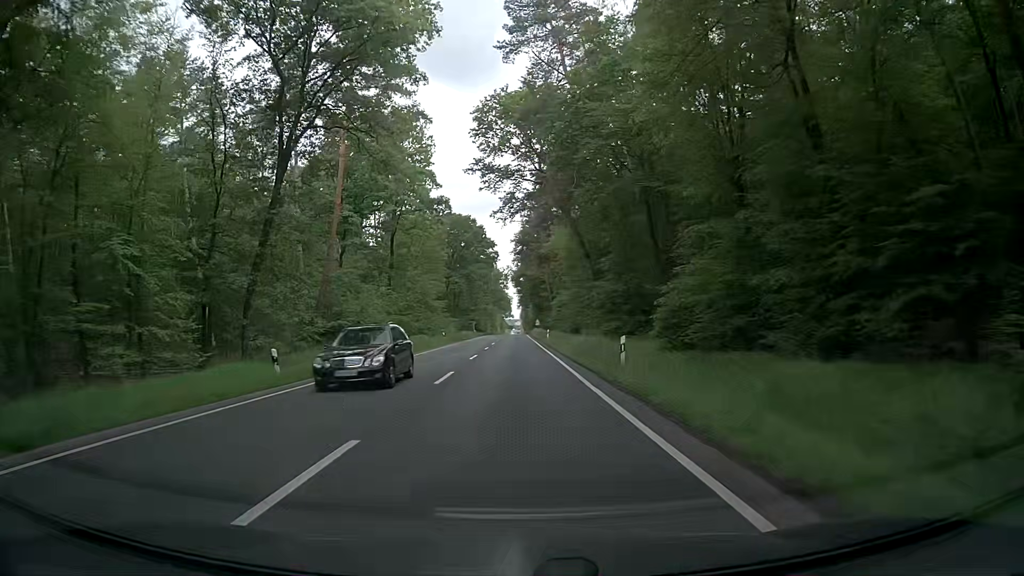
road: primary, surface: asphalt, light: Day
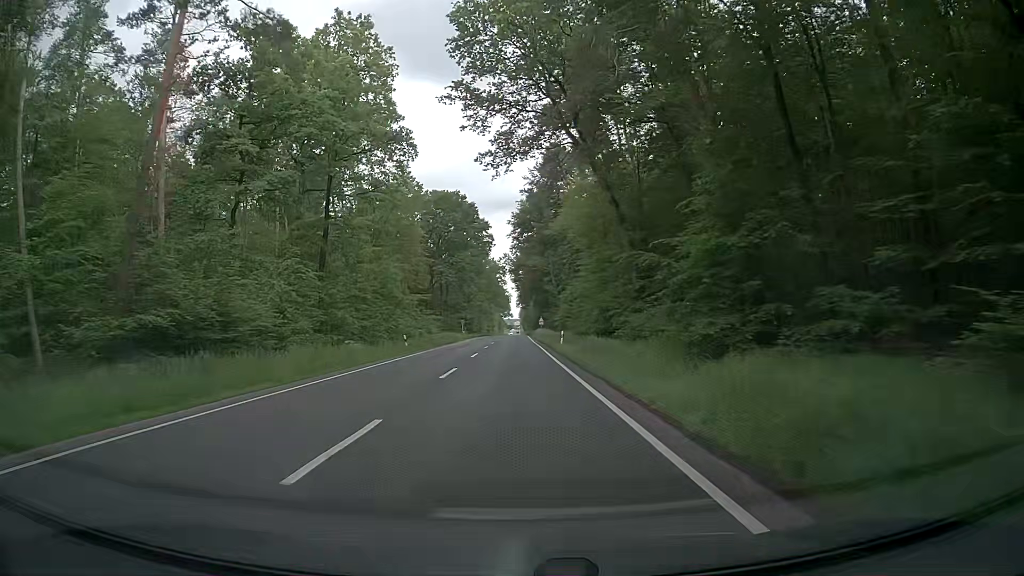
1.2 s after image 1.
(0.0, +22.3) m; 0°
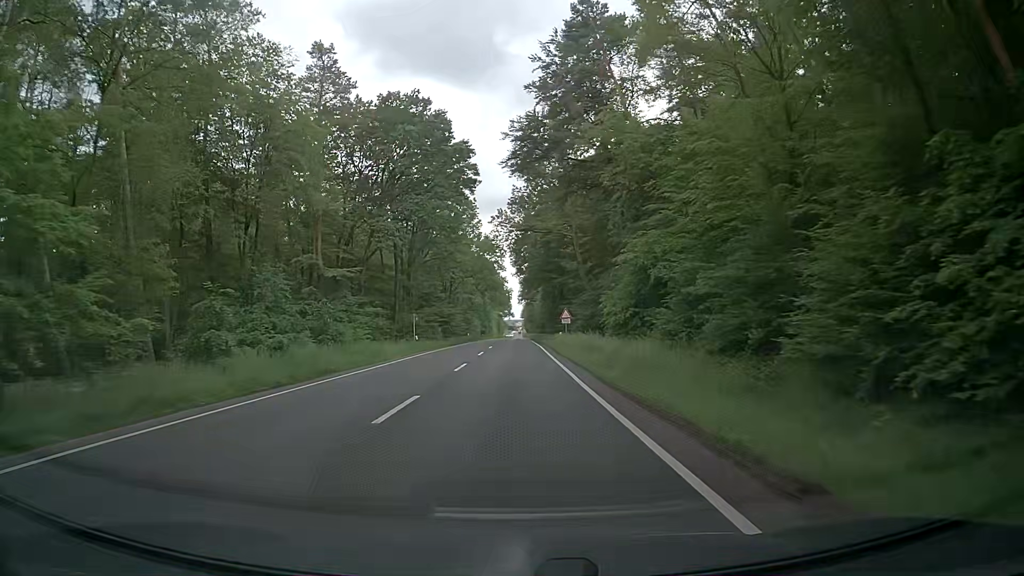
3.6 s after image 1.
(-0.4, +44.6) m; -1°
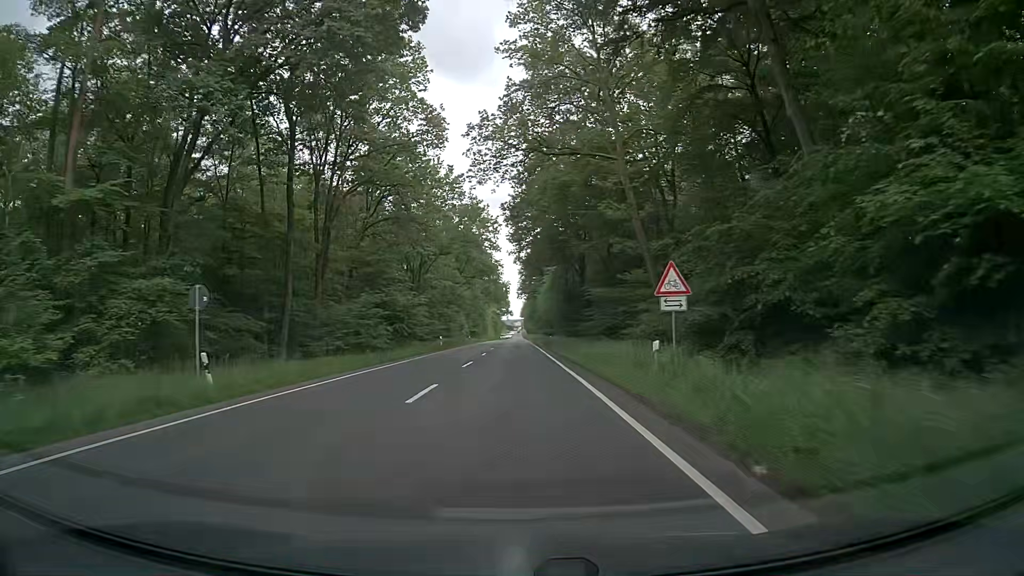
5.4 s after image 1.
(+0.2, +33.5) m; 0°
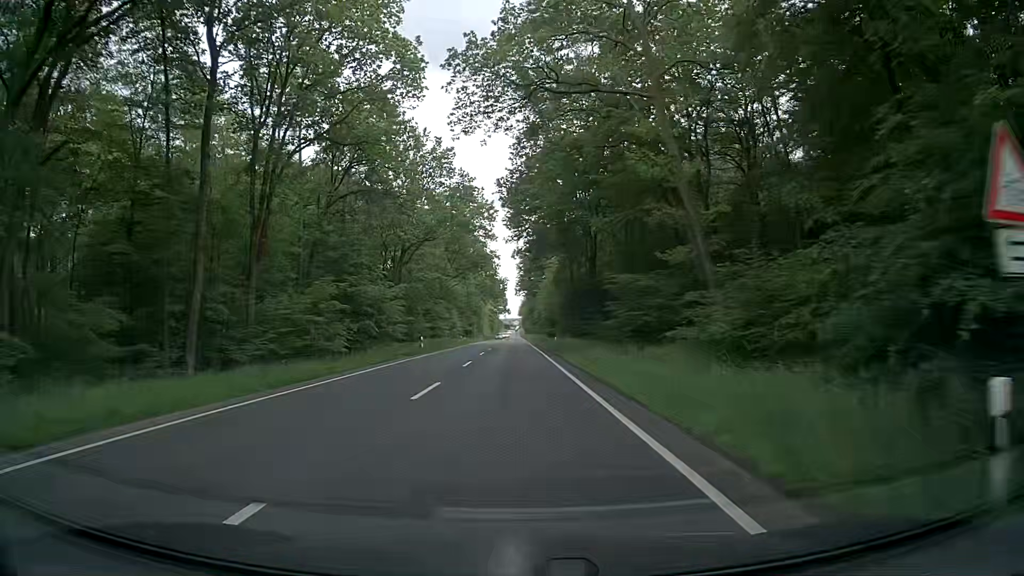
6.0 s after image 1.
(0.0, +11.1) m; 0°
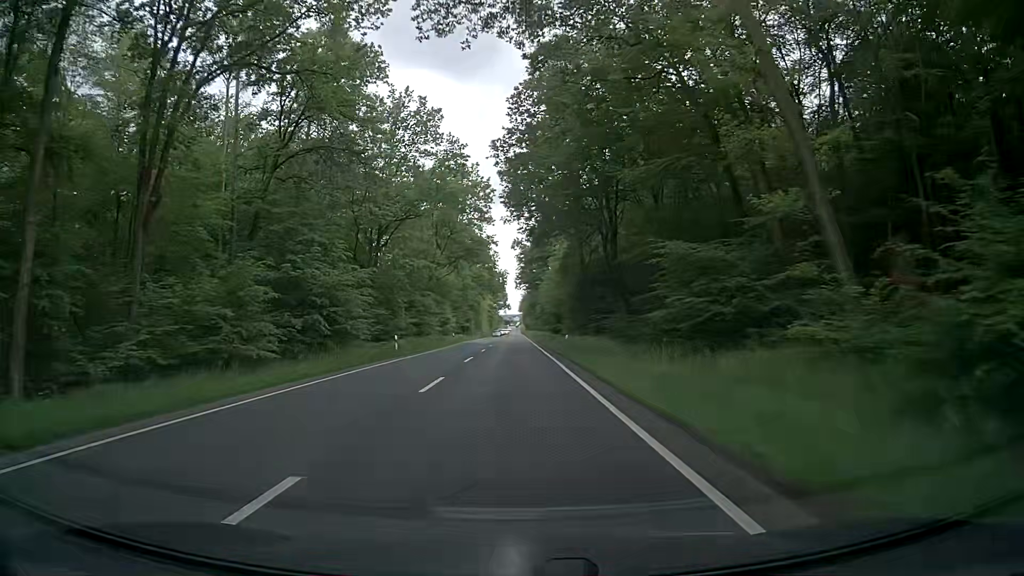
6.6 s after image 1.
(0.0, +11.1) m; 0°
